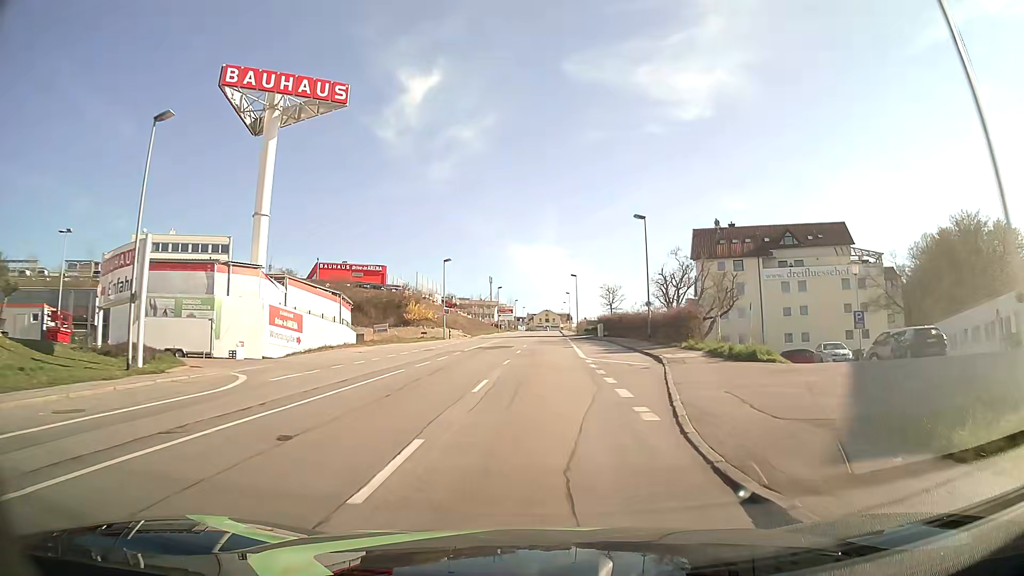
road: tertiary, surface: asphalt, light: Day
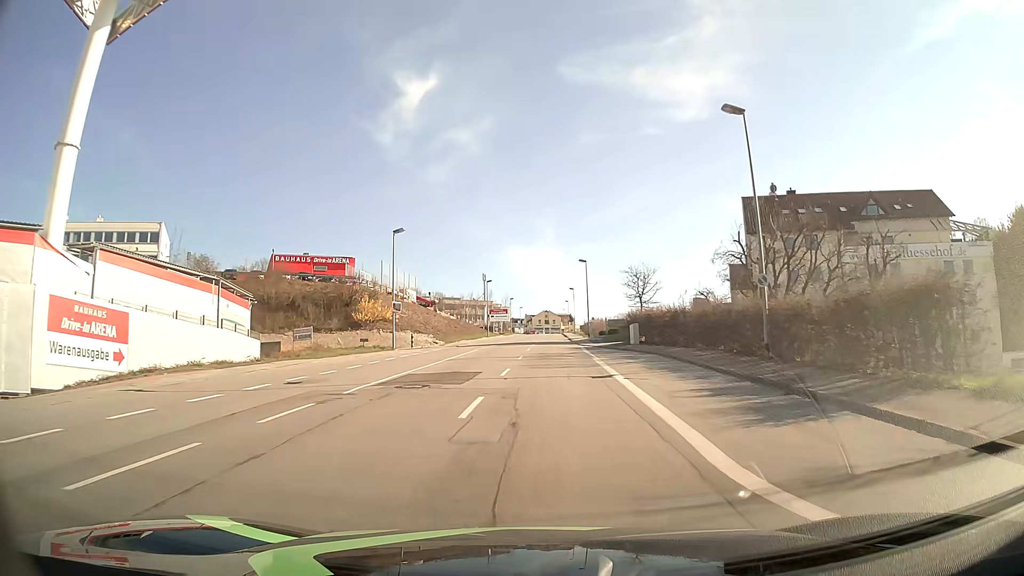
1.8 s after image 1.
(+0.2, +22.8) m; 0°
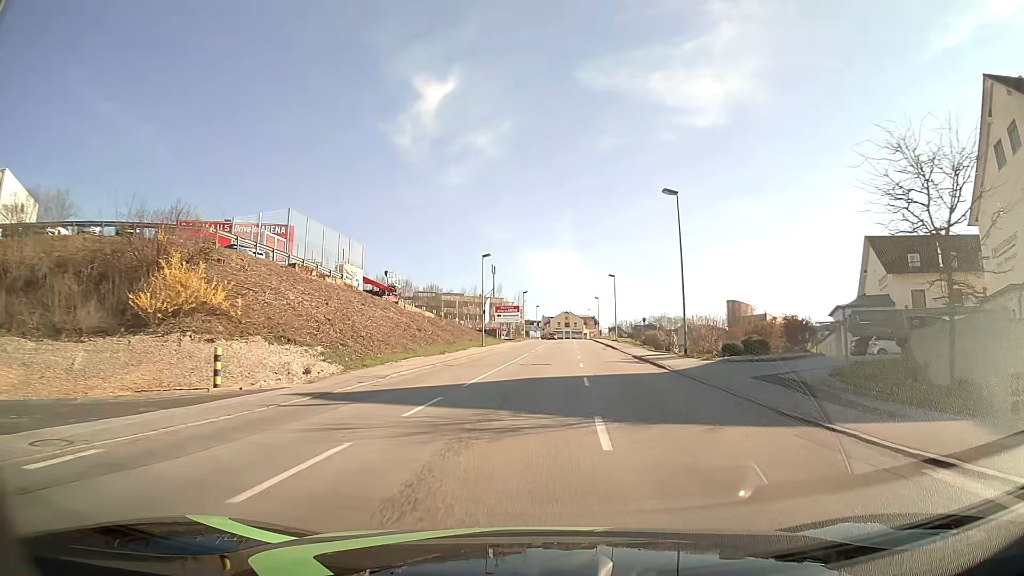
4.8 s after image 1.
(-0.7, +38.0) m; -1°
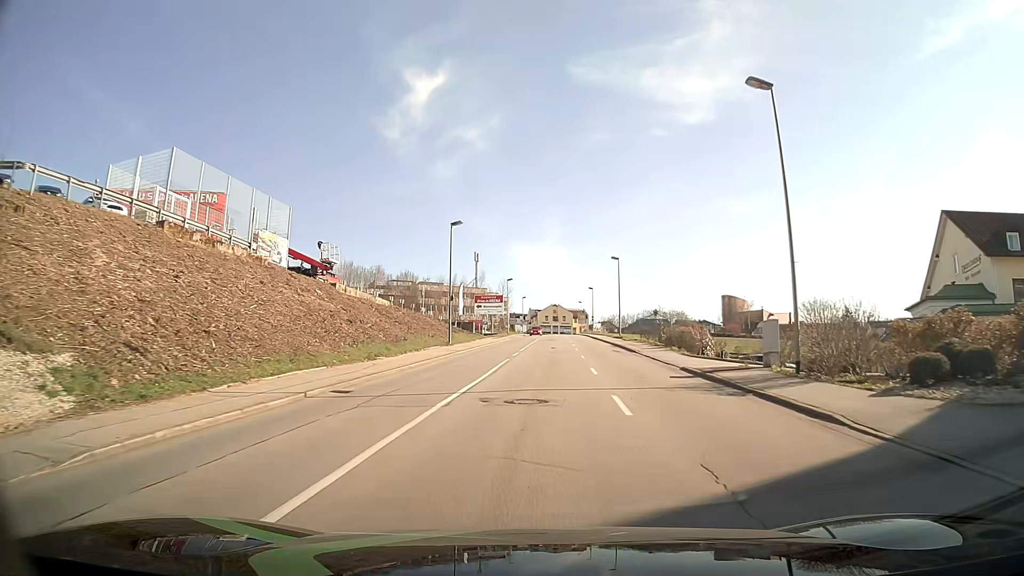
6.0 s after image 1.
(+0.1, +15.2) m; +1°
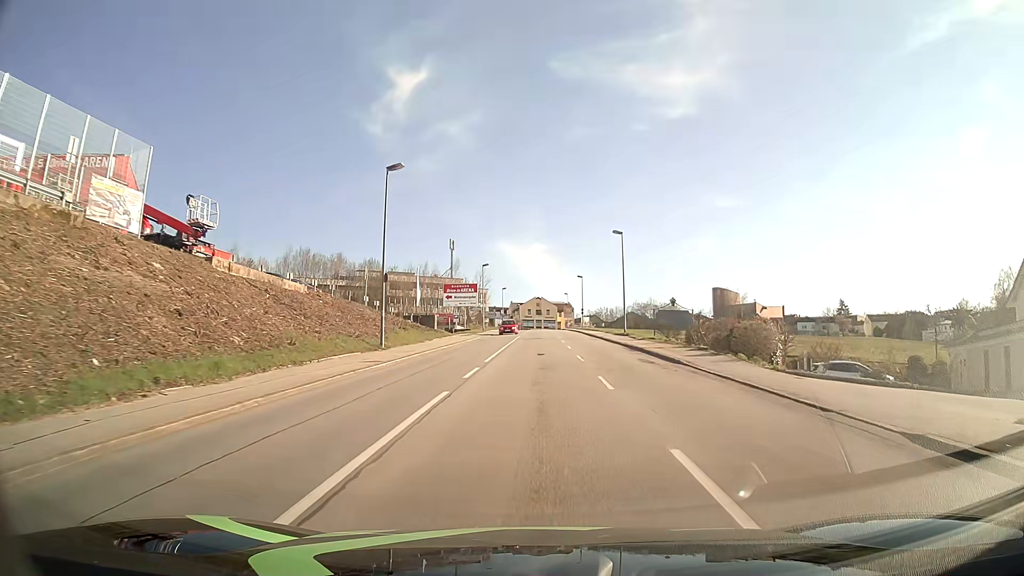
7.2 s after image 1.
(+0.2, +15.3) m; +1°
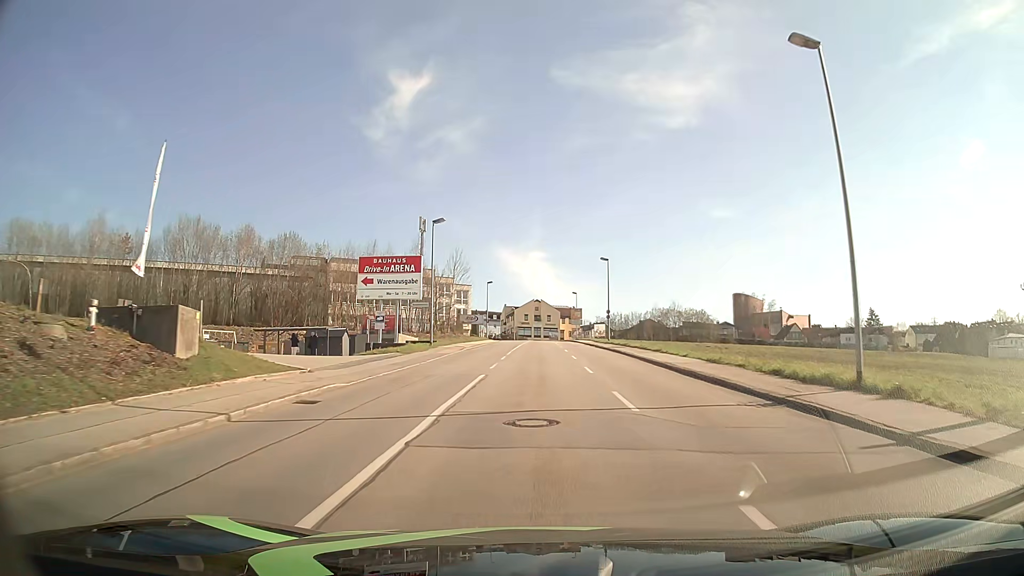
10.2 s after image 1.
(+0.4, +38.3) m; +1°
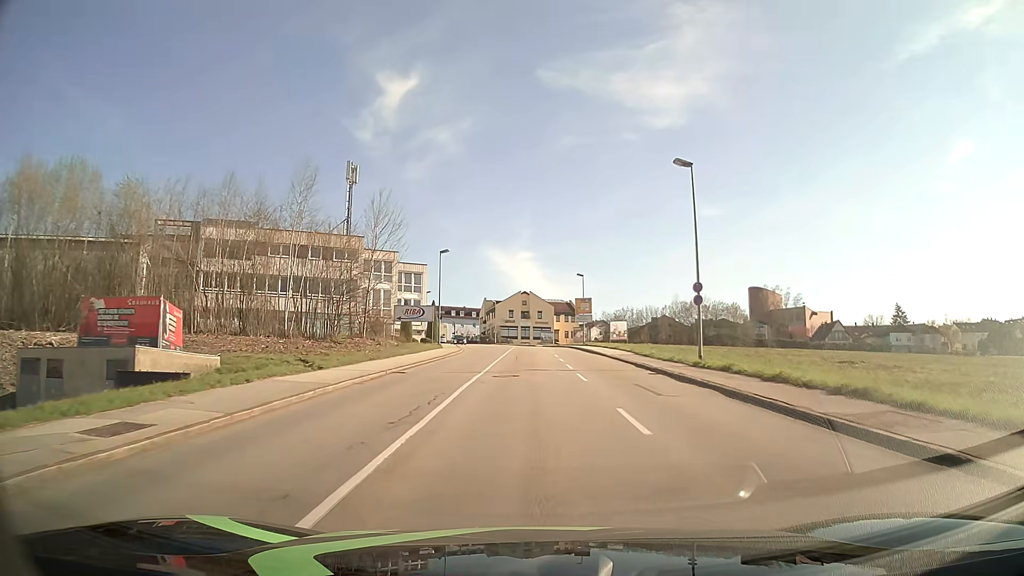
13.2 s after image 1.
(+0.2, +38.3) m; +1°
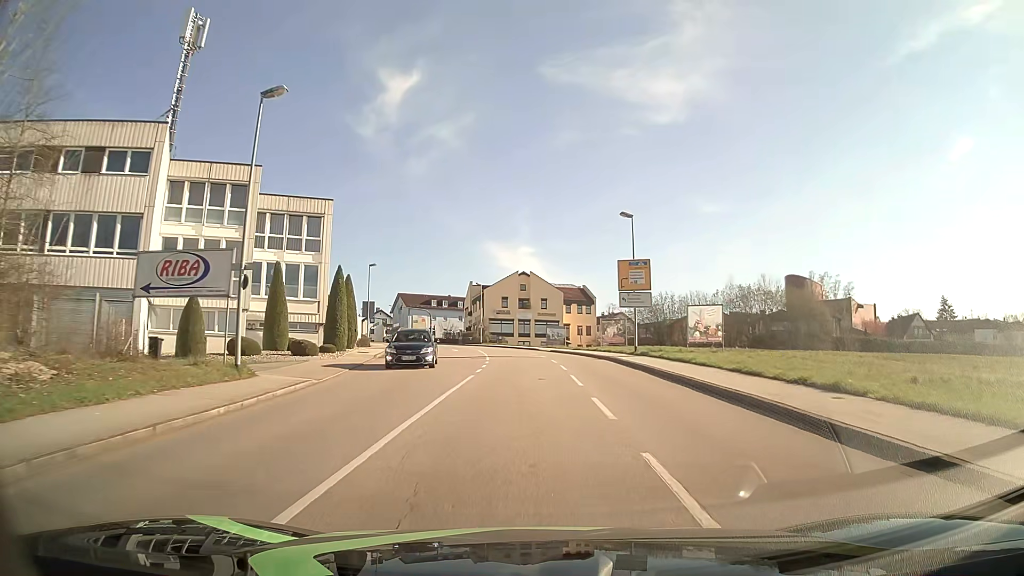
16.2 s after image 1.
(0.0, +38.4) m; 0°
(0, +10) (0, +20) (-1, +30) (-1, +40) (-3, +50) (-4, +60) (-7, +69) (-10, +79) (-13, +88) (-18, +97) m
